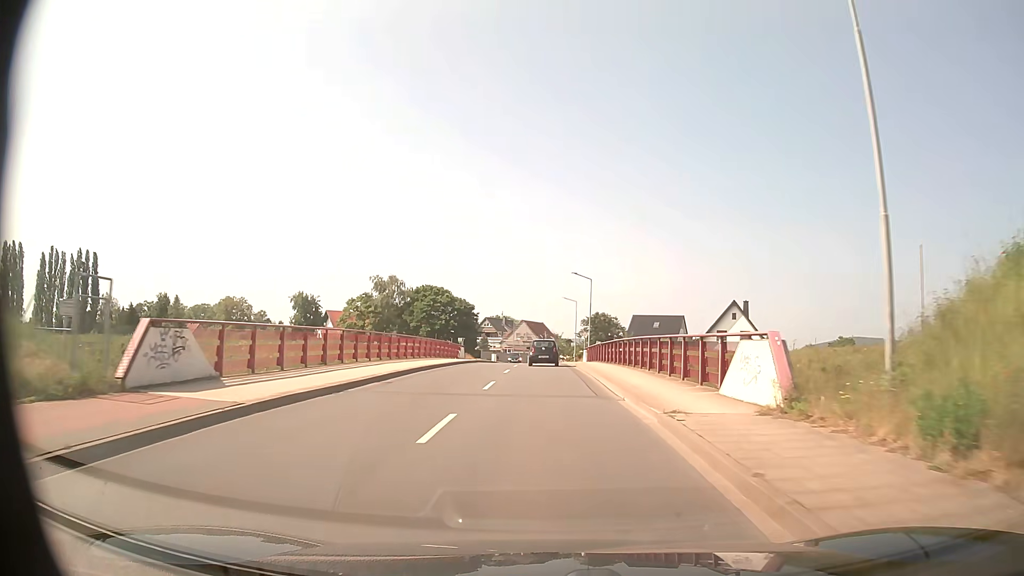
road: tertiary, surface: asphalt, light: Day
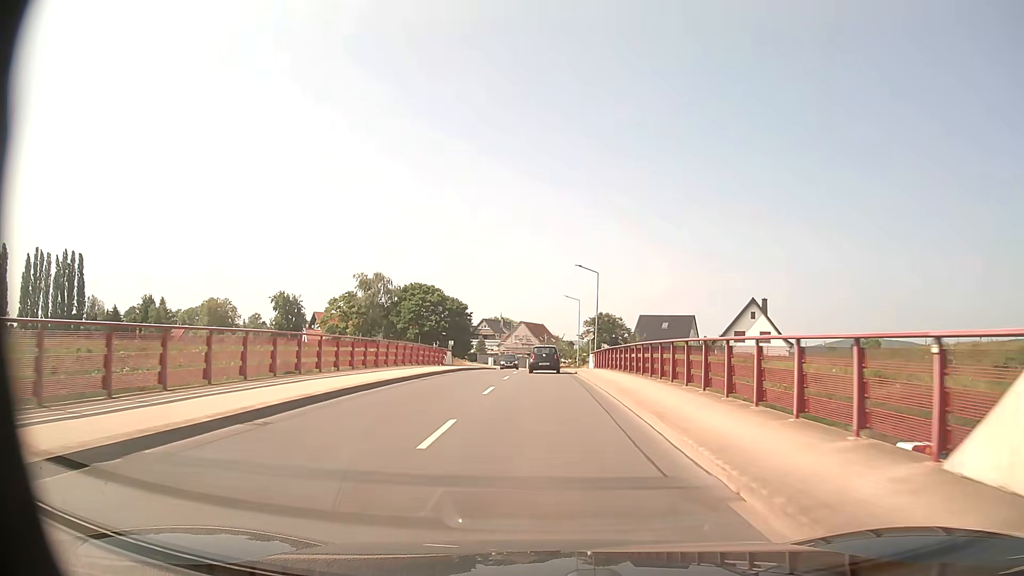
(0.0, +8.9) m; 0°
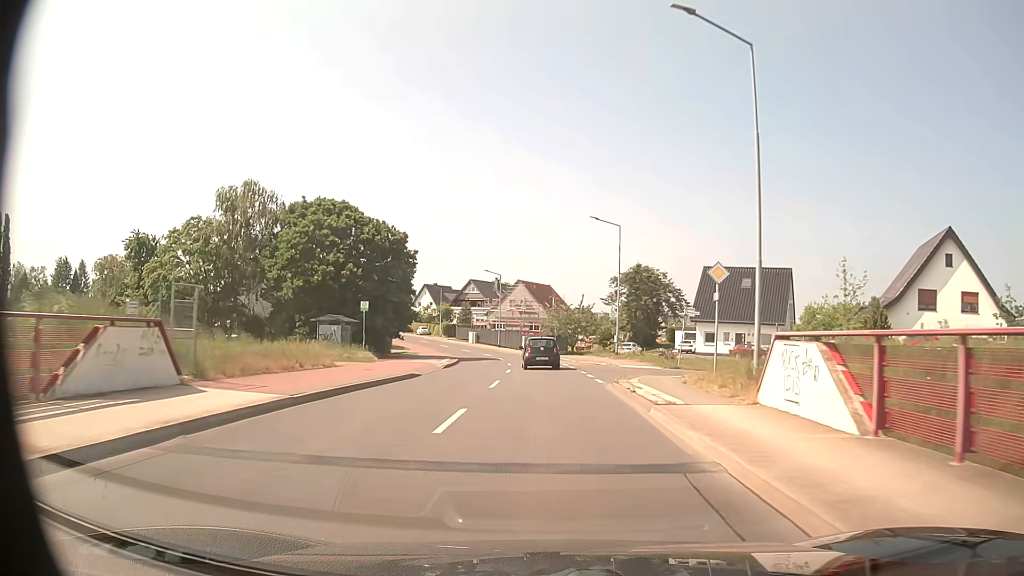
(-0.2, +44.4) m; -1°
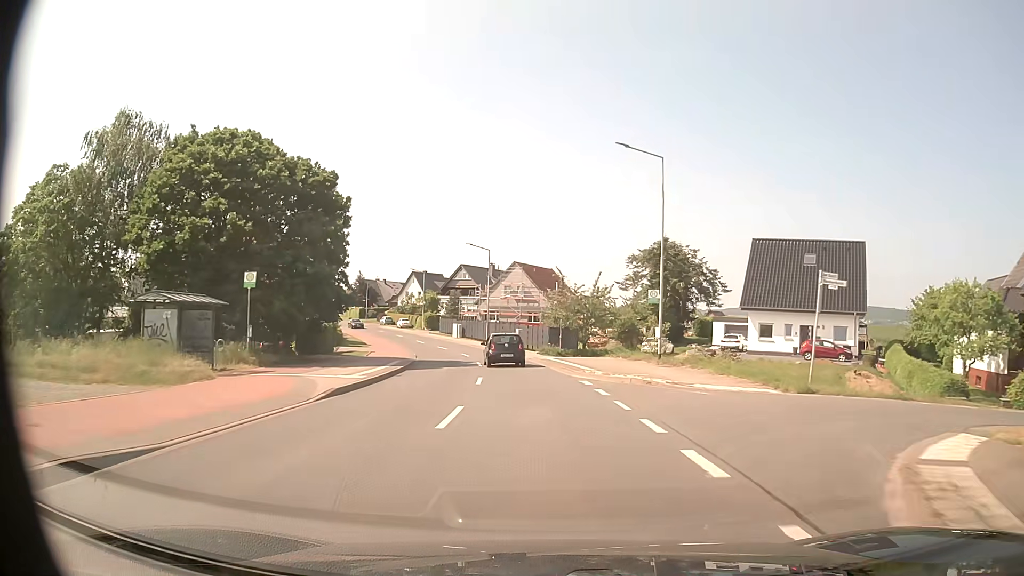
(0.0, +17.6) m; 0°
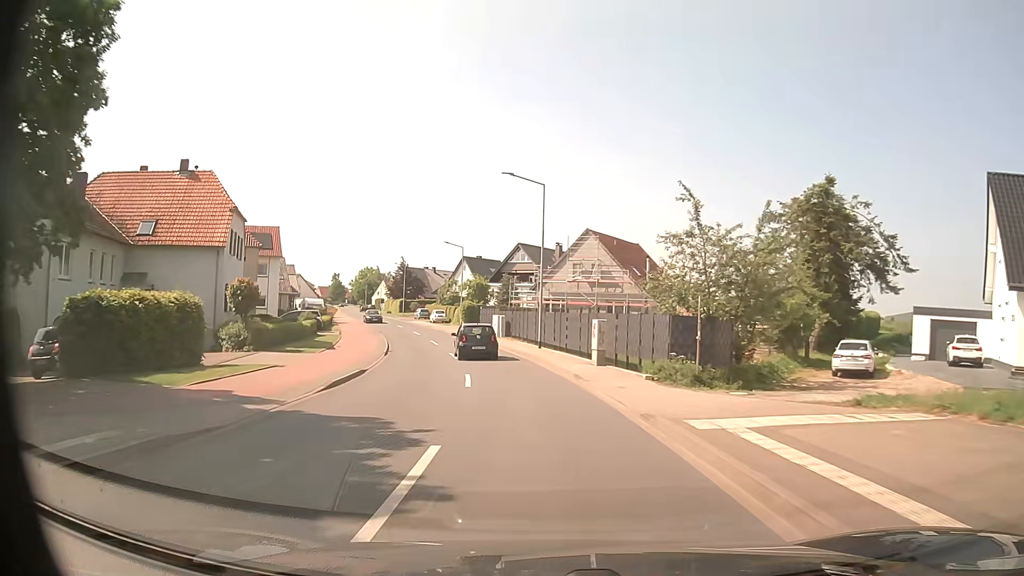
(-1.2, +26.3) m; -6°
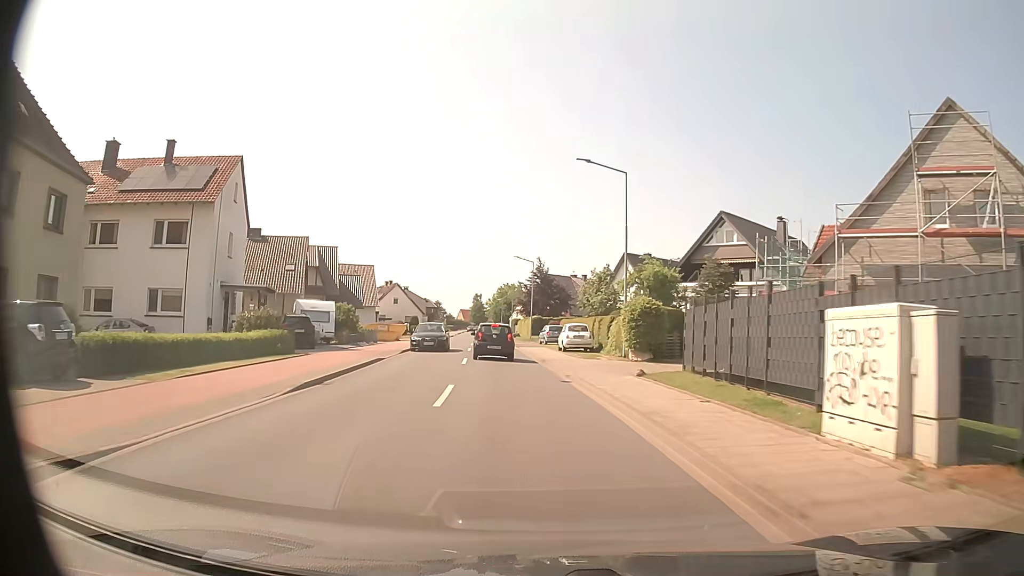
(-4.9, +40.8) m; -13°
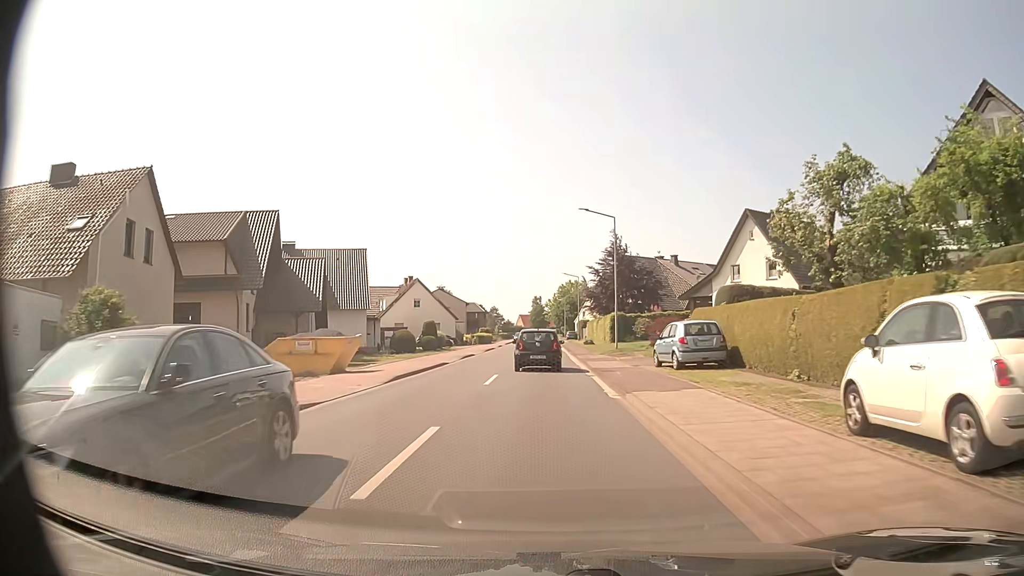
(-1.9, +30.1) m; -5°
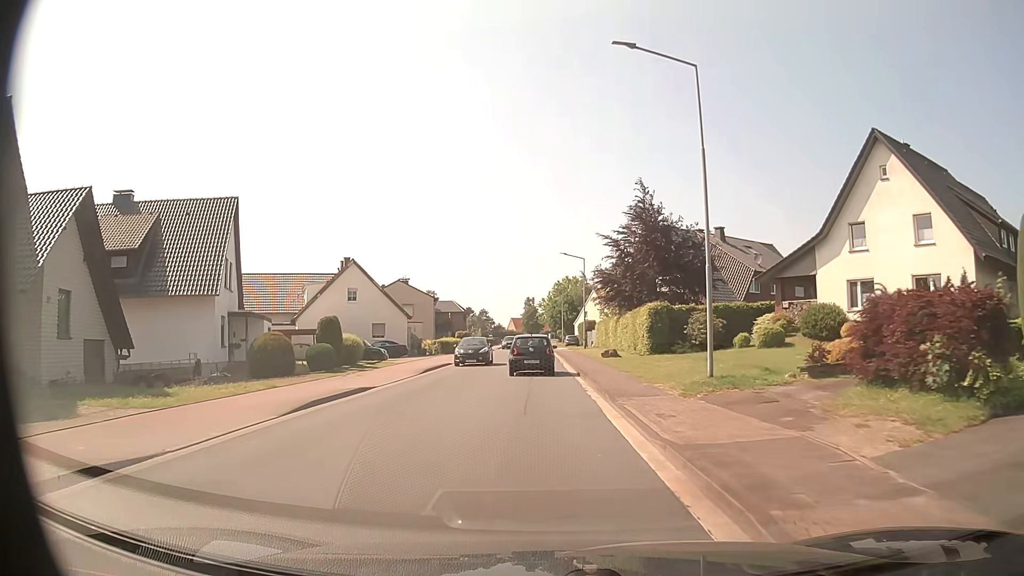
(0.0, +24.7) m; 0°
(0, +10) (0, +20) (0, +30) (0, +40) (-1, +50) (-2, +60) (-3, +70) (-4, +80) (-3, +90) (-2, +100) m
